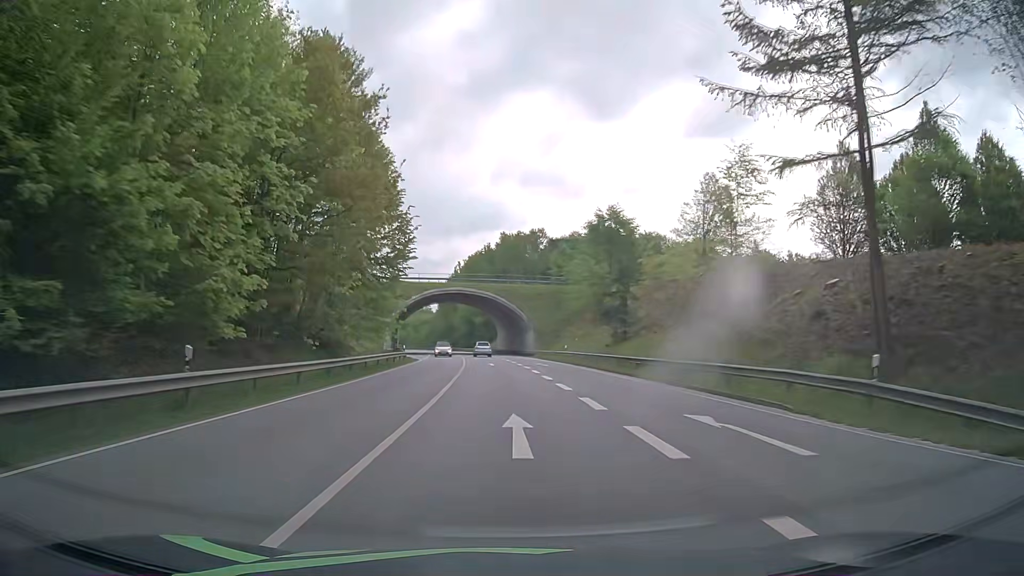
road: primary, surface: asphalt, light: Day
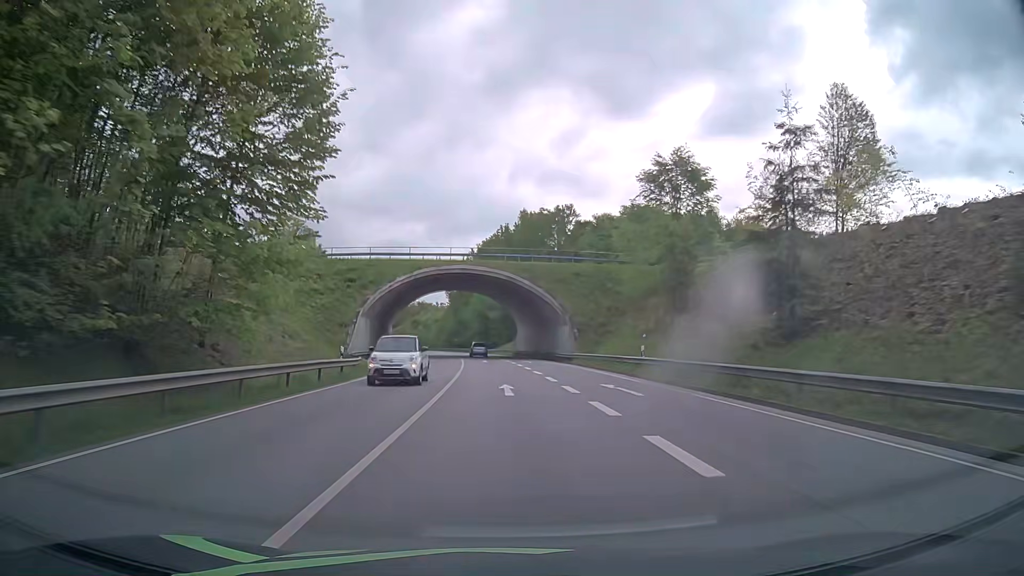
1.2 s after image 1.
(-0.3, +25.2) m; -1°
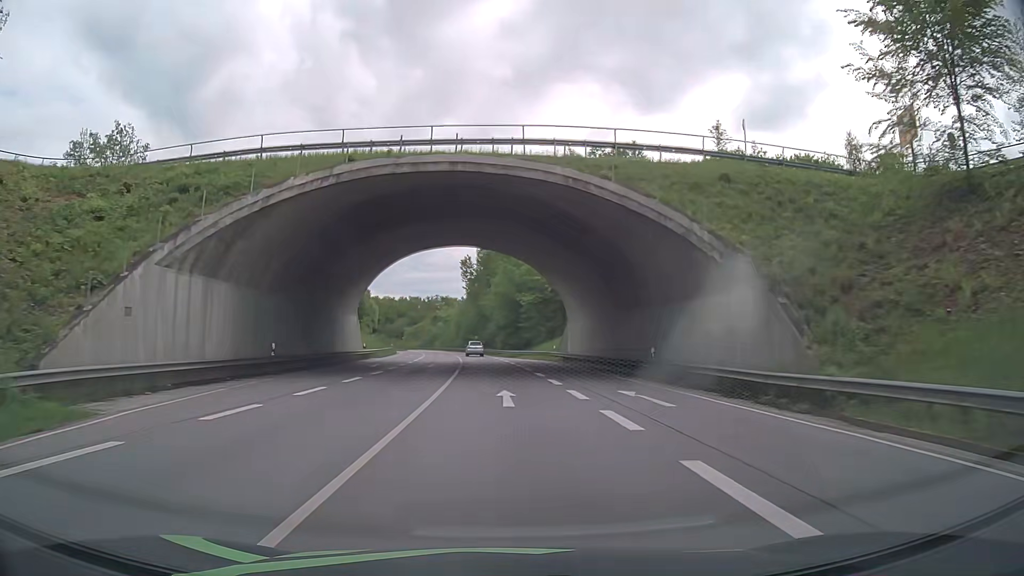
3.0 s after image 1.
(-1.0, +38.0) m; -3°
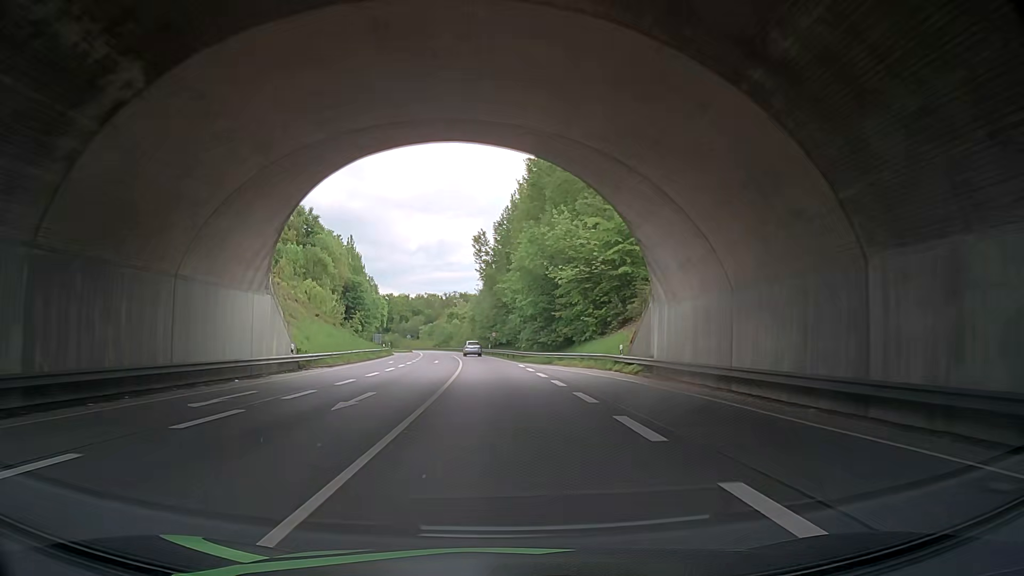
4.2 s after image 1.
(-0.3, +25.3) m; -2°
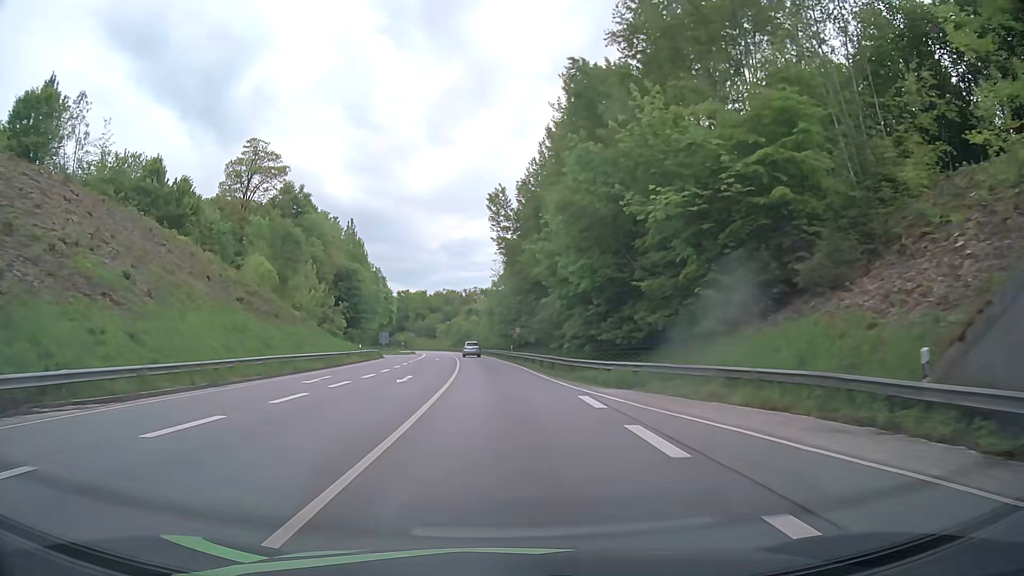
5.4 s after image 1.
(-0.4, +25.3) m; -1°
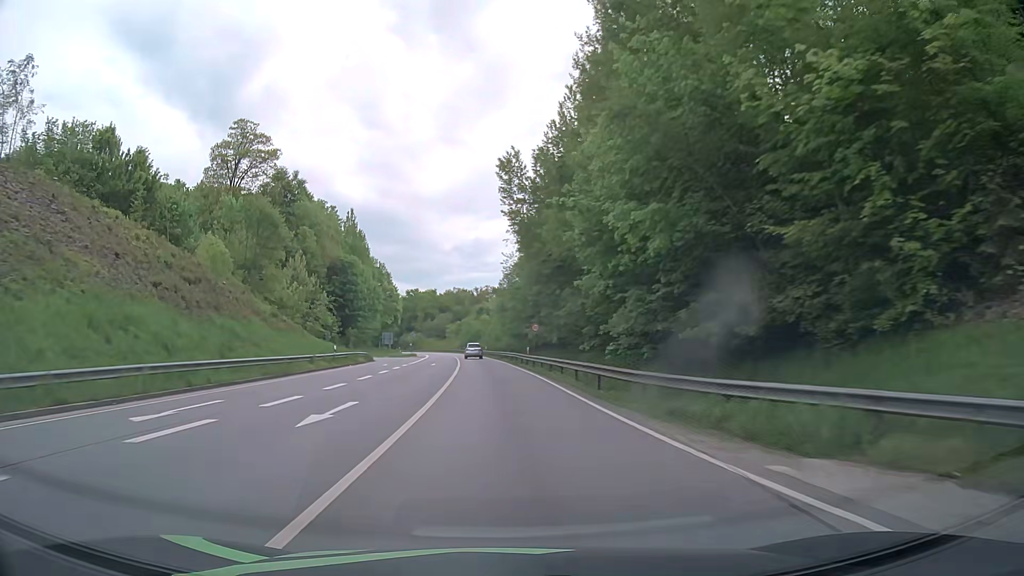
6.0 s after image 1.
(-0.3, +12.6) m; -2°
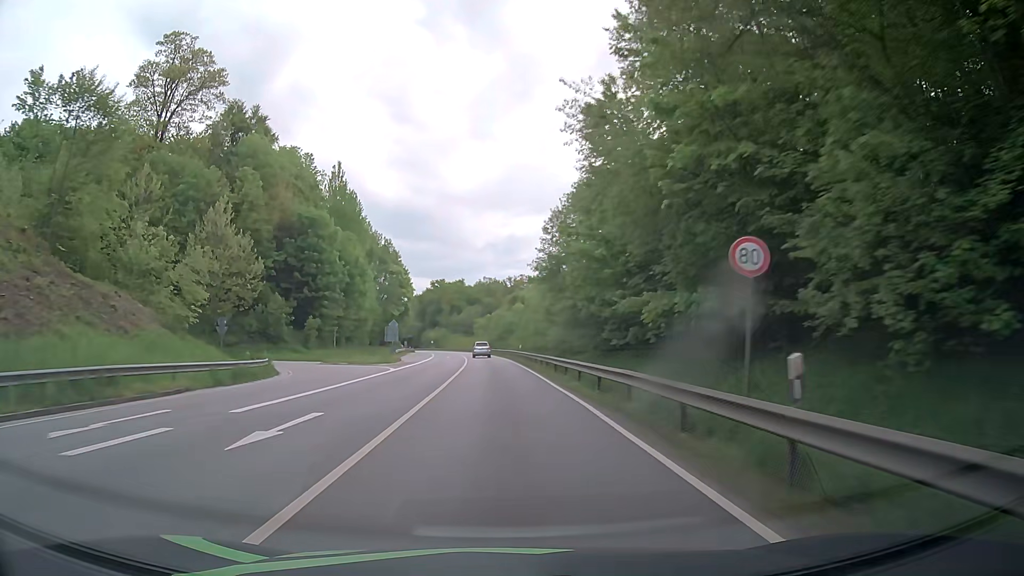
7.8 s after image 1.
(-1.1, +38.0) m; -3°
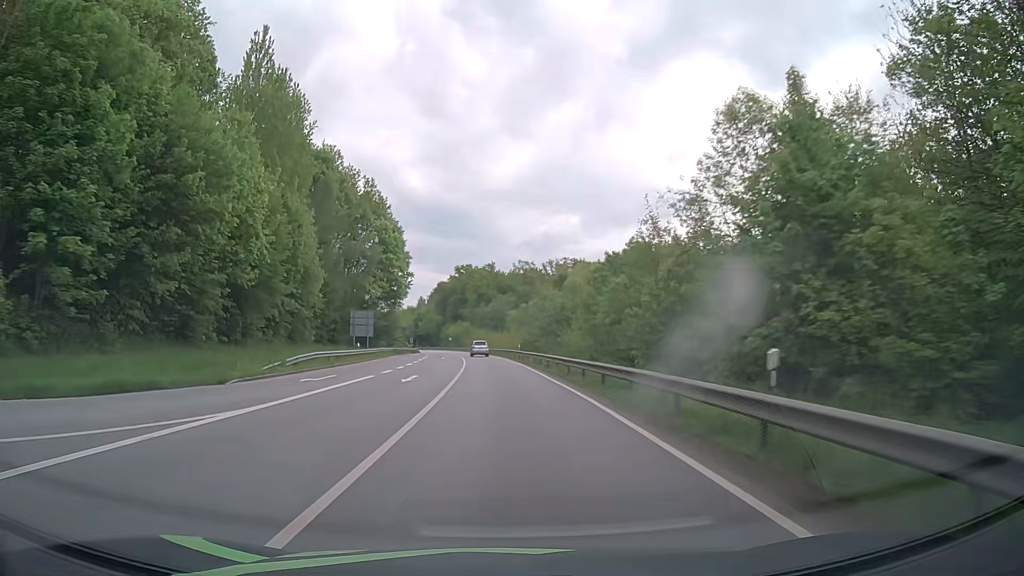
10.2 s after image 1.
(-1.2, +50.7) m; -3°
(0, +10) (0, +20) (0, +30) (-1, +40) (-1, +50) (-2, +60) (-2, +70) (-3, +80) (-4, +90) (-5, +100) m
